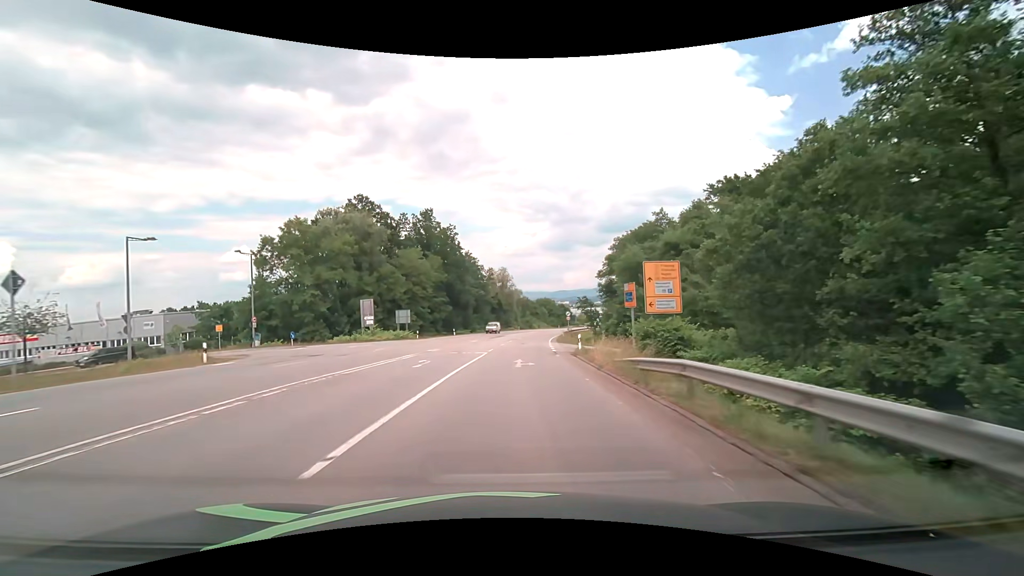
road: secondary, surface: asphalt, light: Day
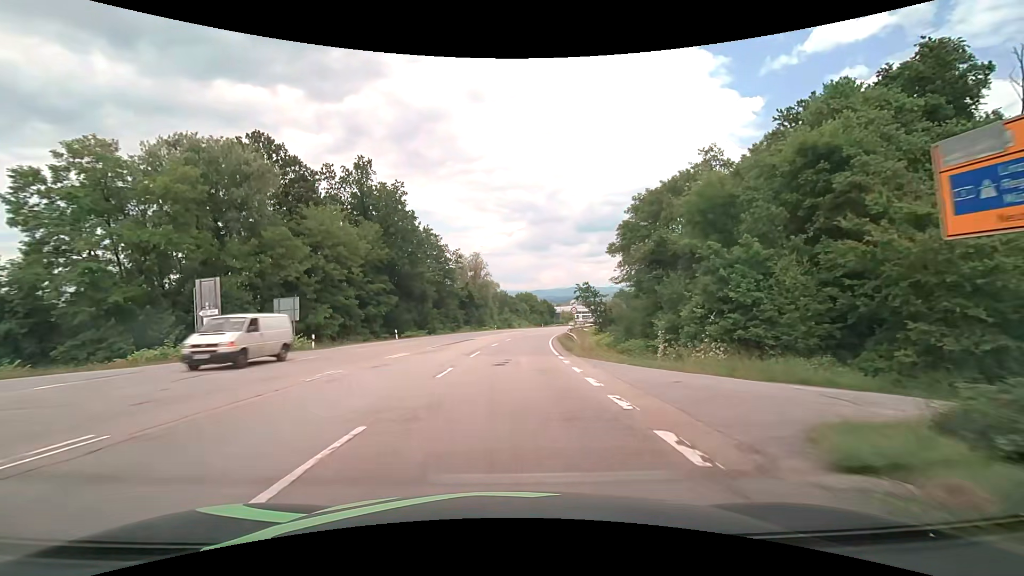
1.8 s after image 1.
(+0.5, +25.6) m; +2°
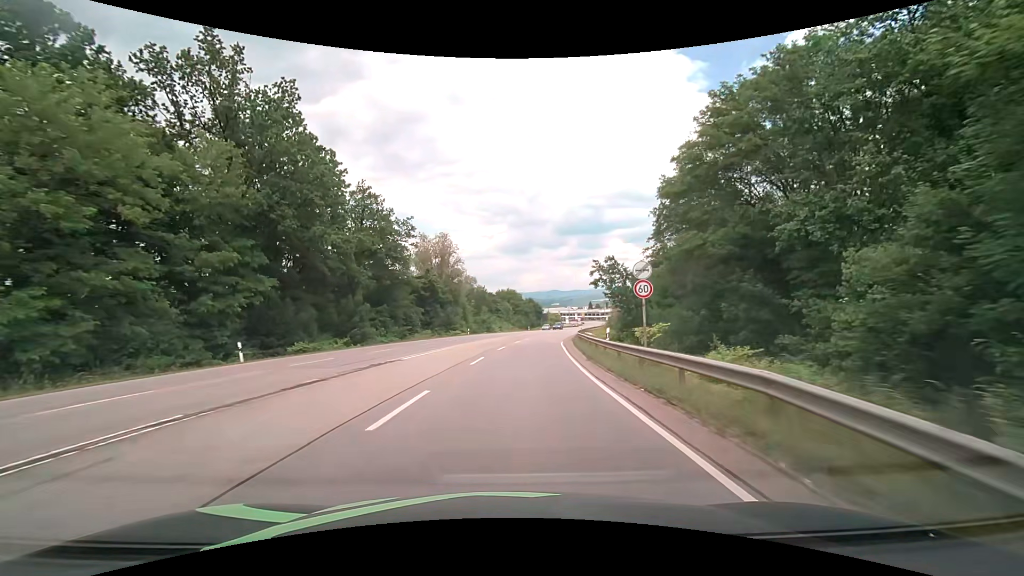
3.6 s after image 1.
(+0.5, +25.8) m; +2°
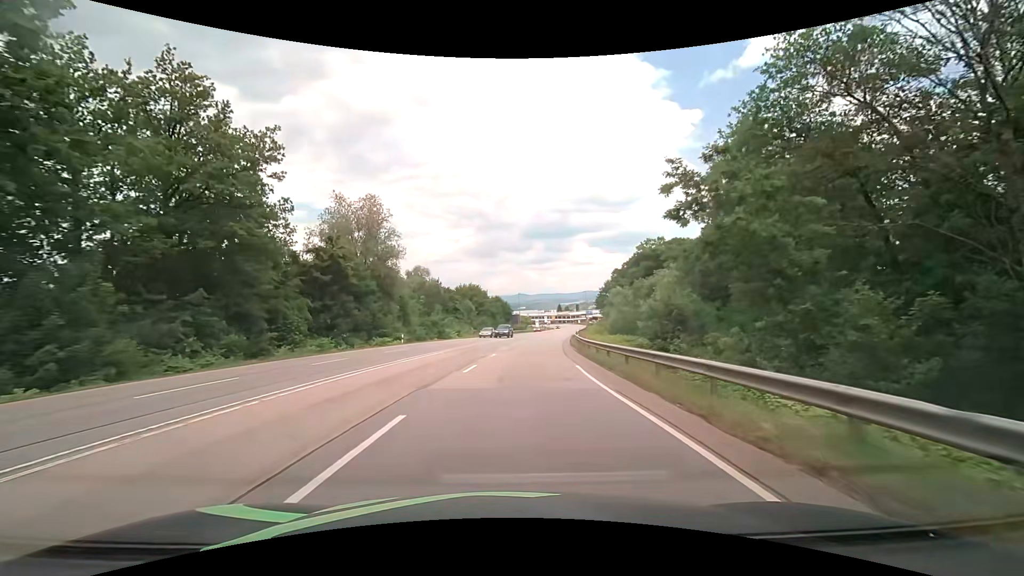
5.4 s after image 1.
(+0.7, +25.5) m; +3°
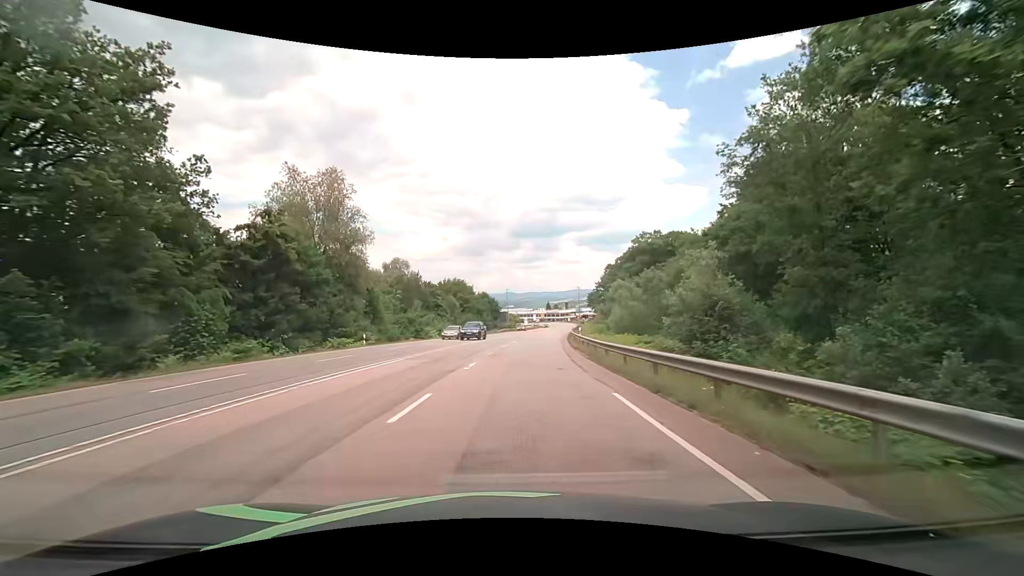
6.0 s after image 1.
(+0.1, +8.5) m; +2°
